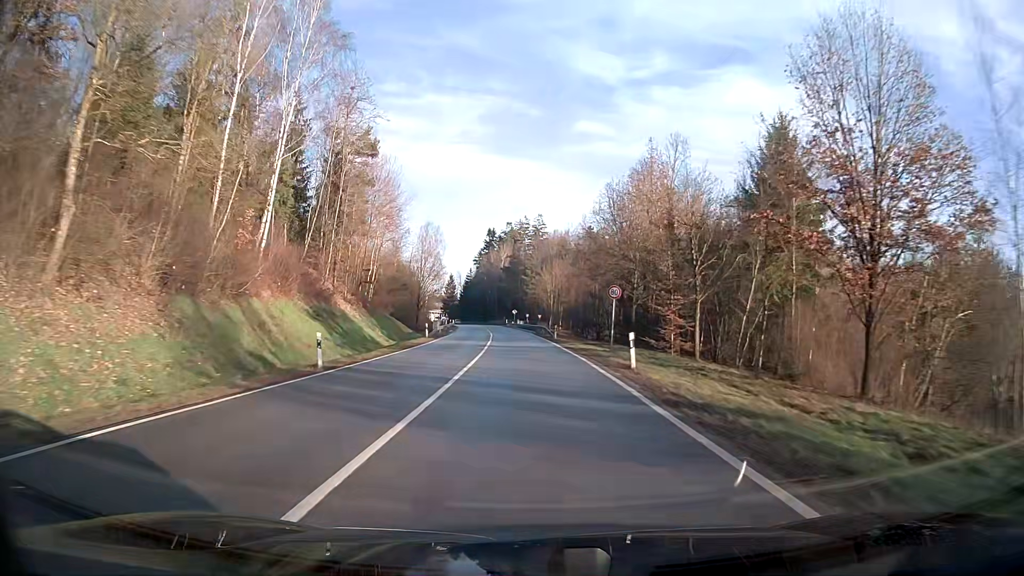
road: secondary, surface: asphalt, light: Day
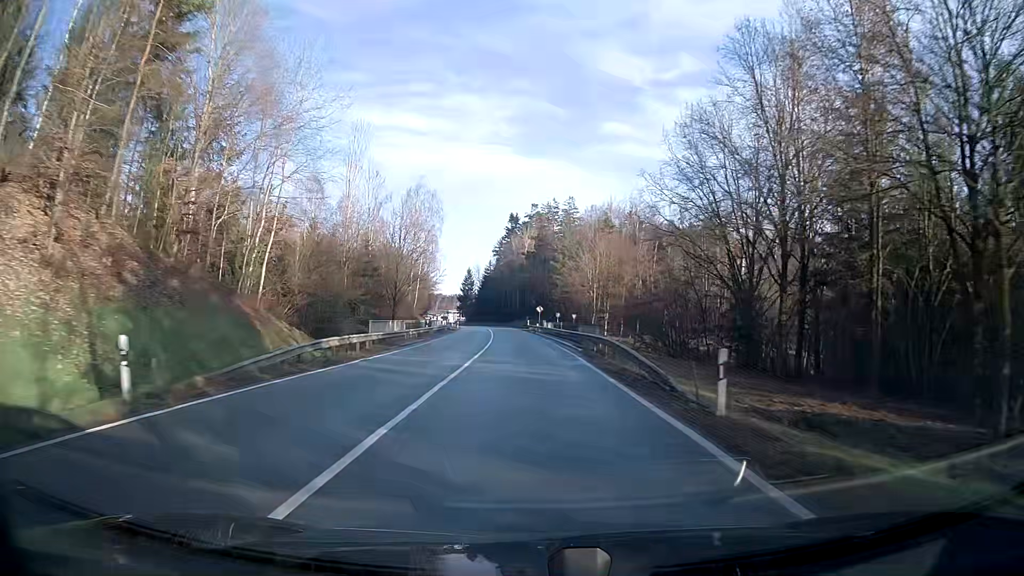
(-0.7, +37.1) m; -2°
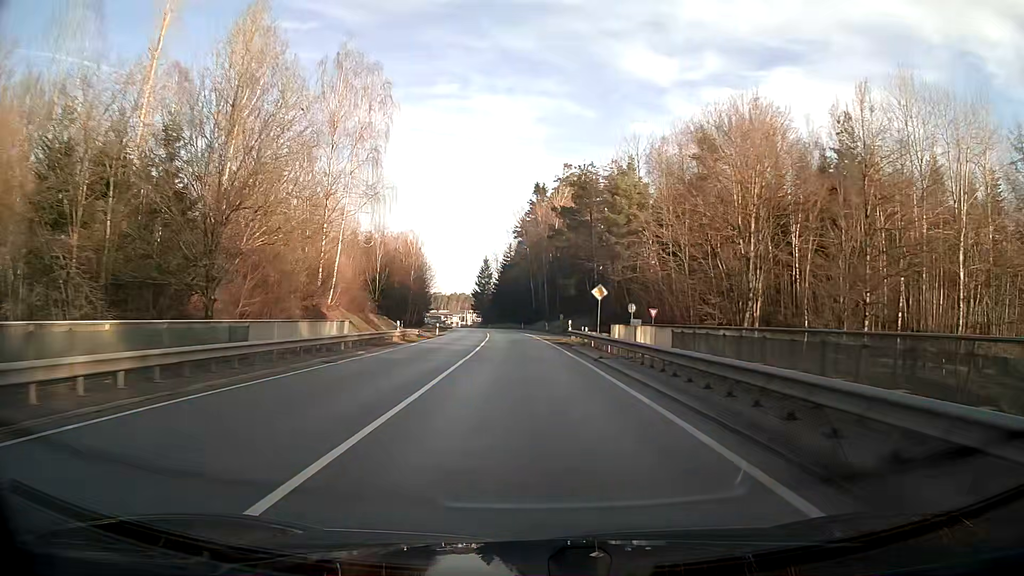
(-0.9, +48.6) m; -2°
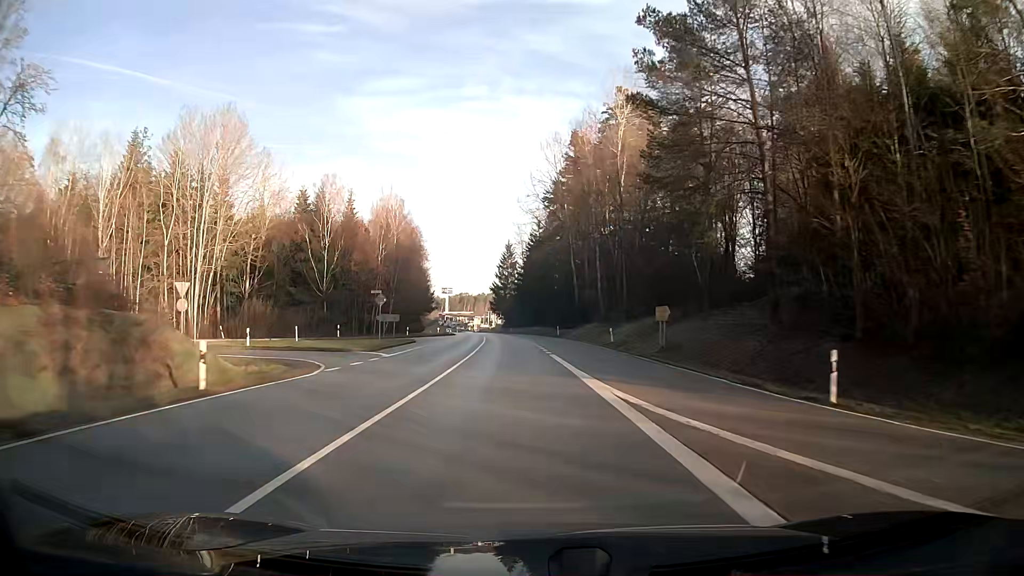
(-1.1, +47.2) m; -3°
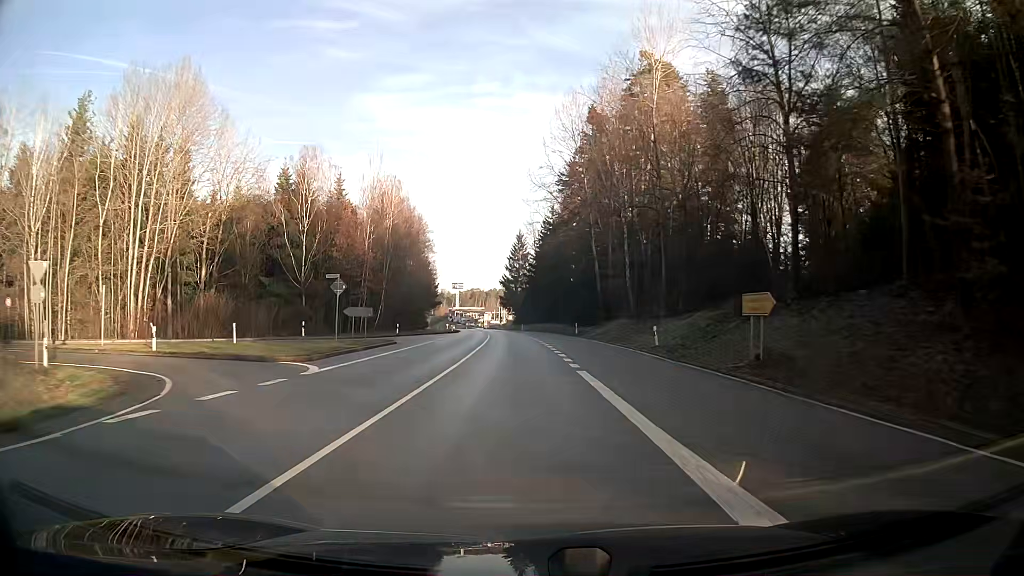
(-0.1, +11.7) m; -1°
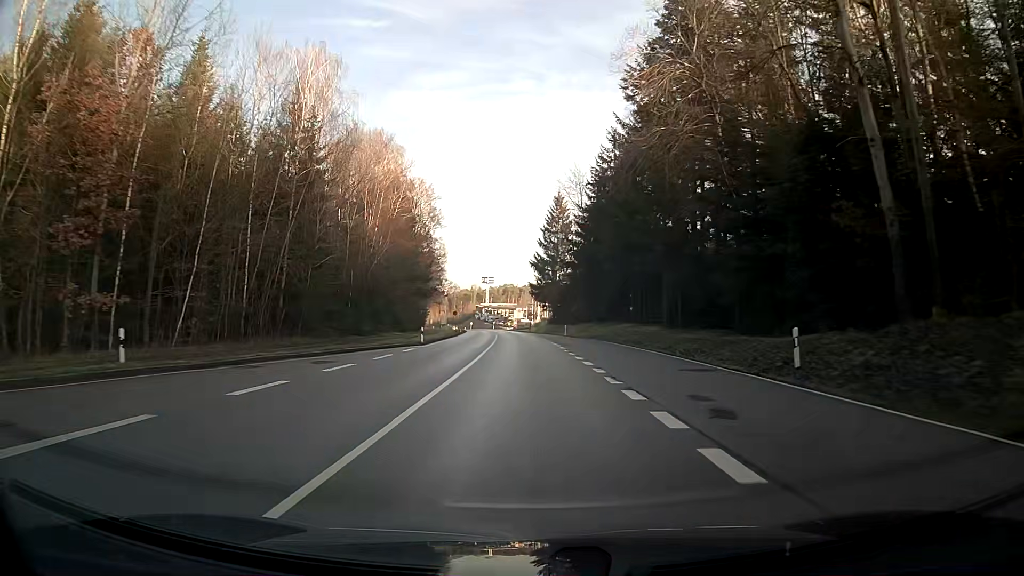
(-1.3, +47.0) m; -3°
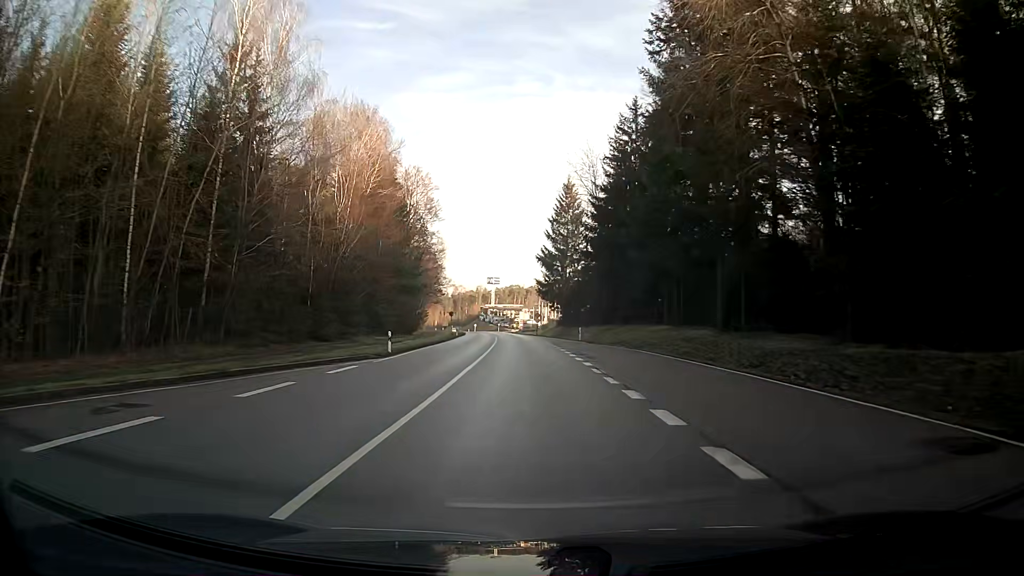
(-0.1, +11.7) m; -1°
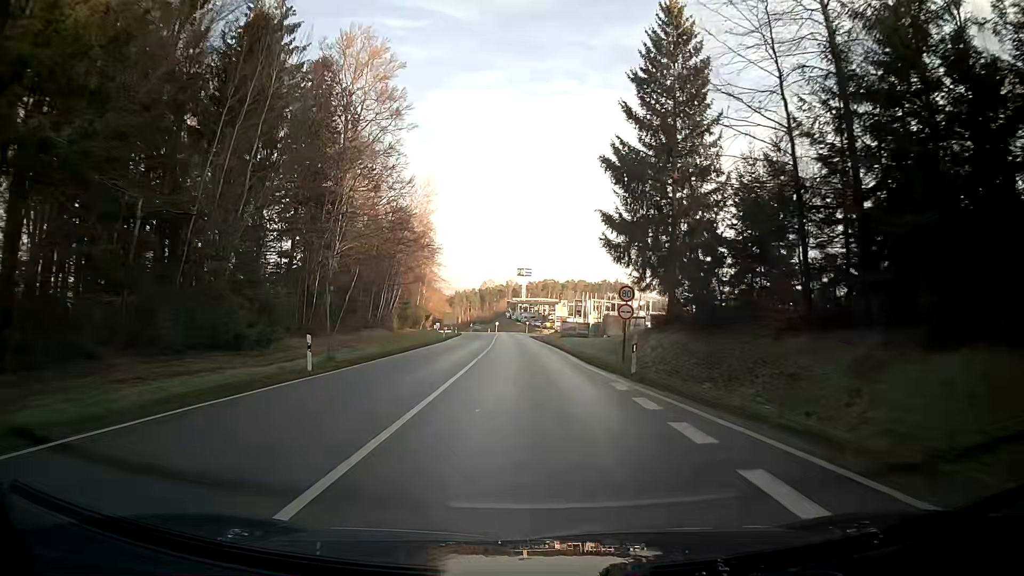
(-1.4, +58.2) m; -3°
